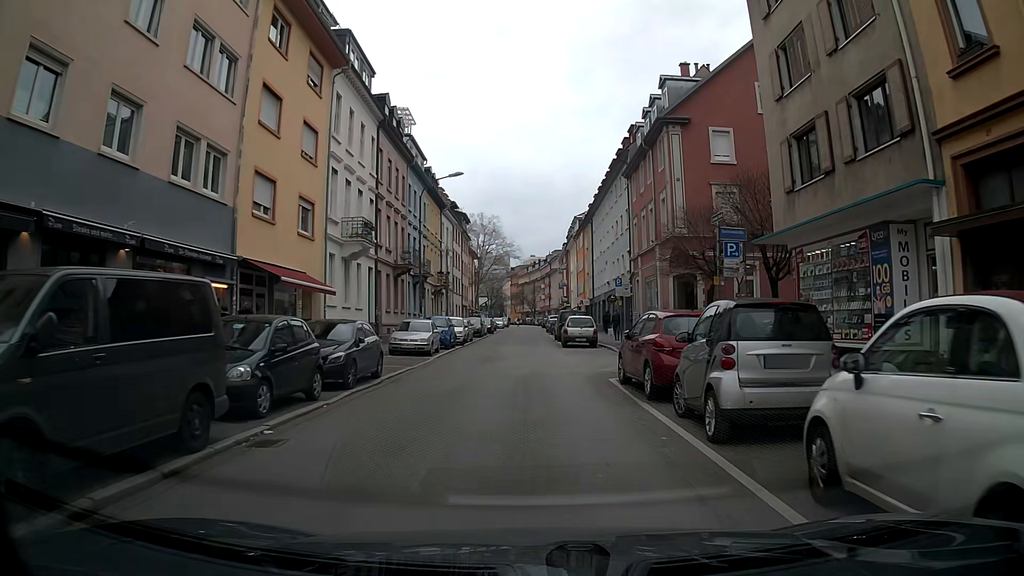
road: residential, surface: asphalt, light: Day
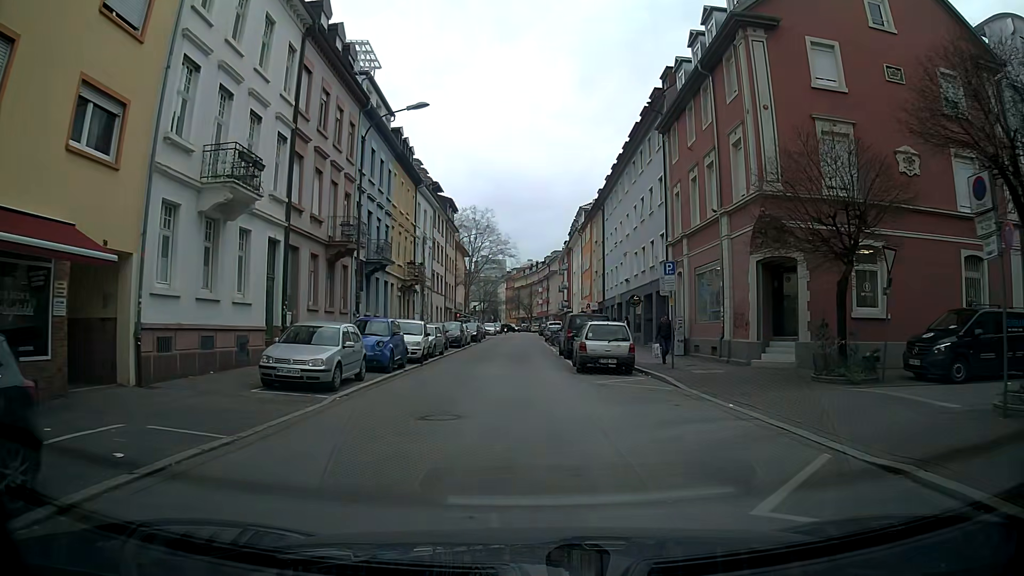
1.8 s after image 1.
(0.0, +12.9) m; 0°
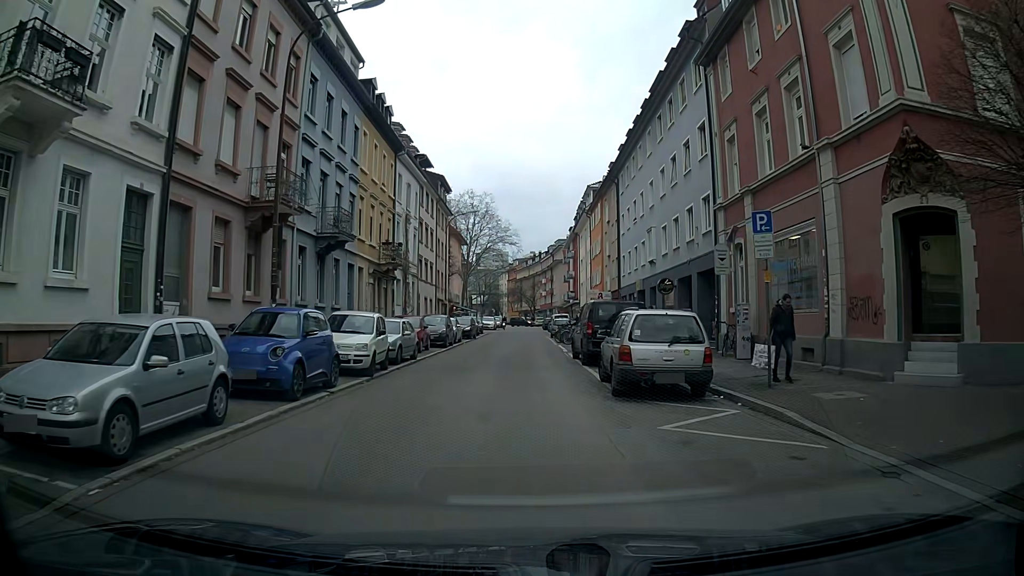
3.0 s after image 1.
(0.0, +8.3) m; 0°
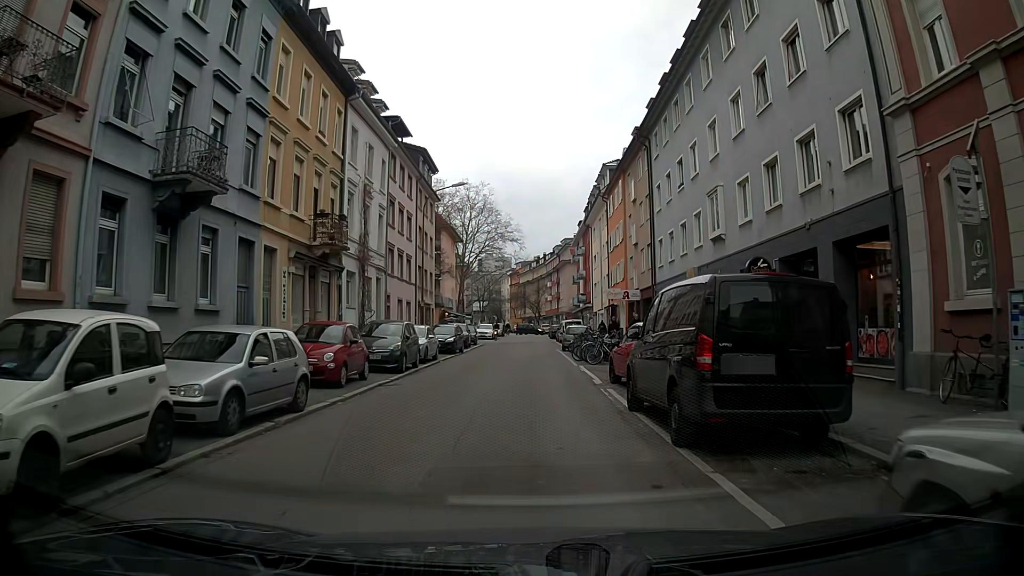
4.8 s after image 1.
(-0.1, +12.3) m; -1°
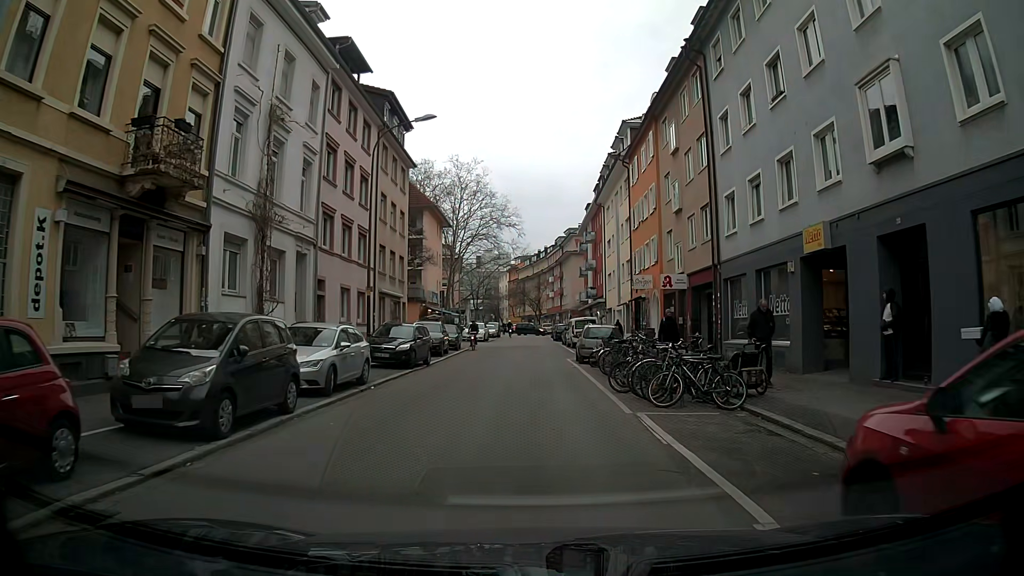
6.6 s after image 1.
(+0.1, +12.5) m; 0°
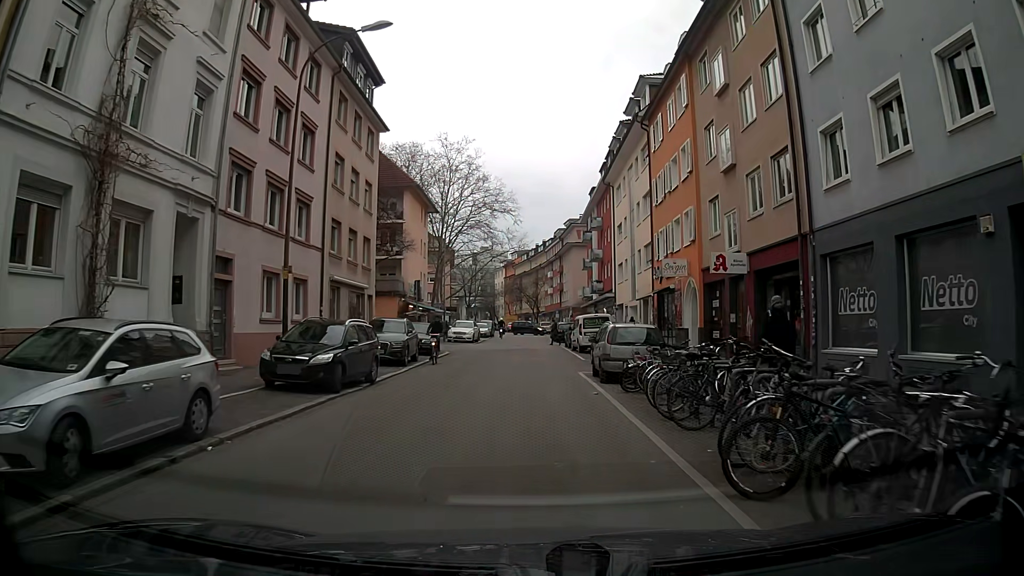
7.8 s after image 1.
(+0.1, +8.5) m; 0°
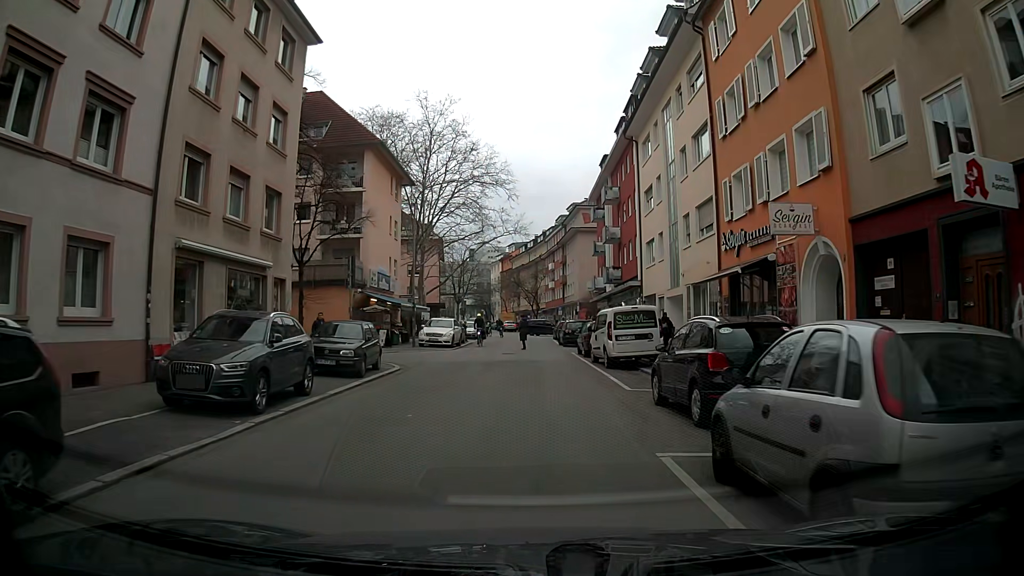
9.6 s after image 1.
(+0.2, +12.6) m; +1°
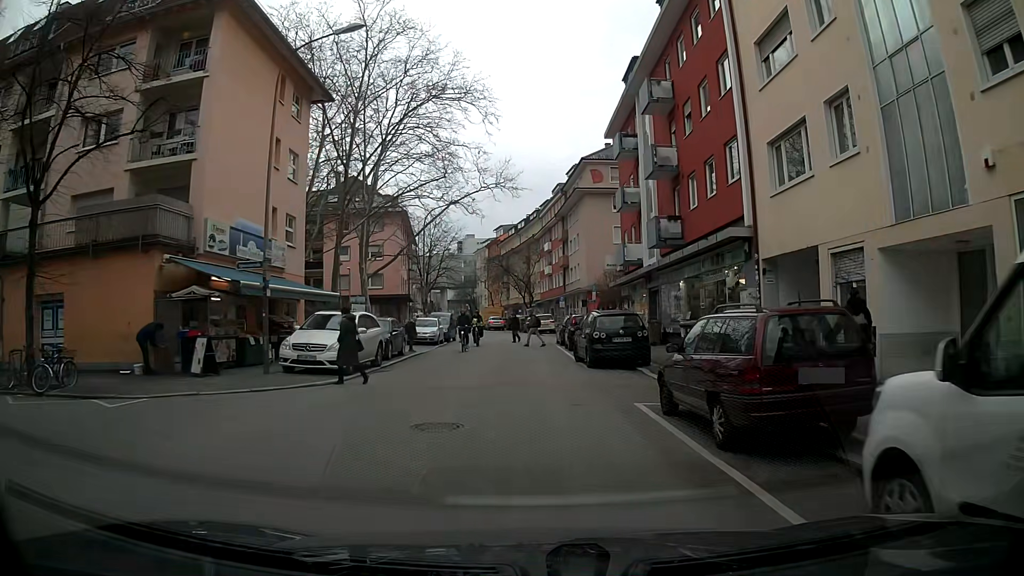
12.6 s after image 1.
(0.0, +20.5) m; +1°
